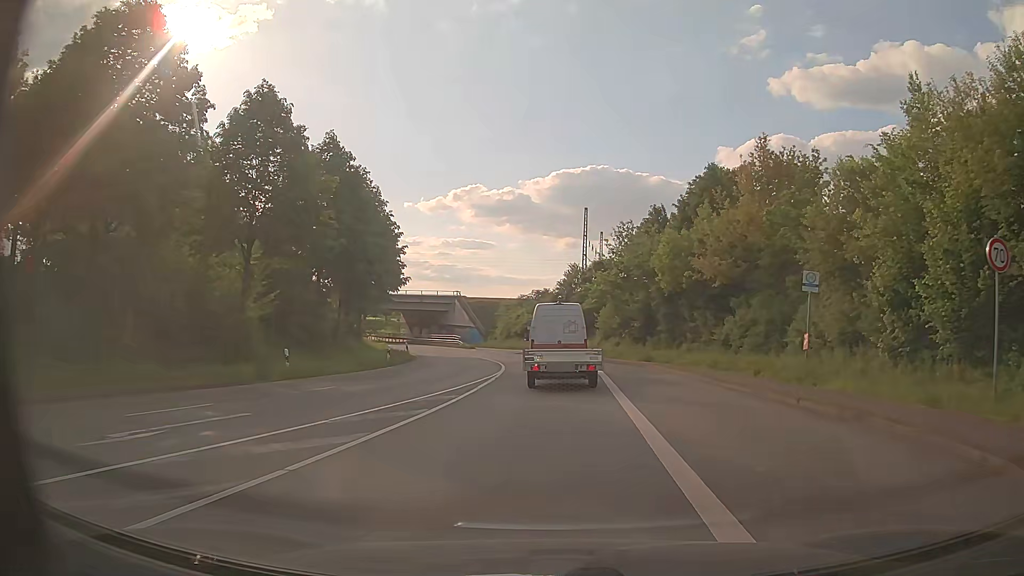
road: secondary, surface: asphalt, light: Day
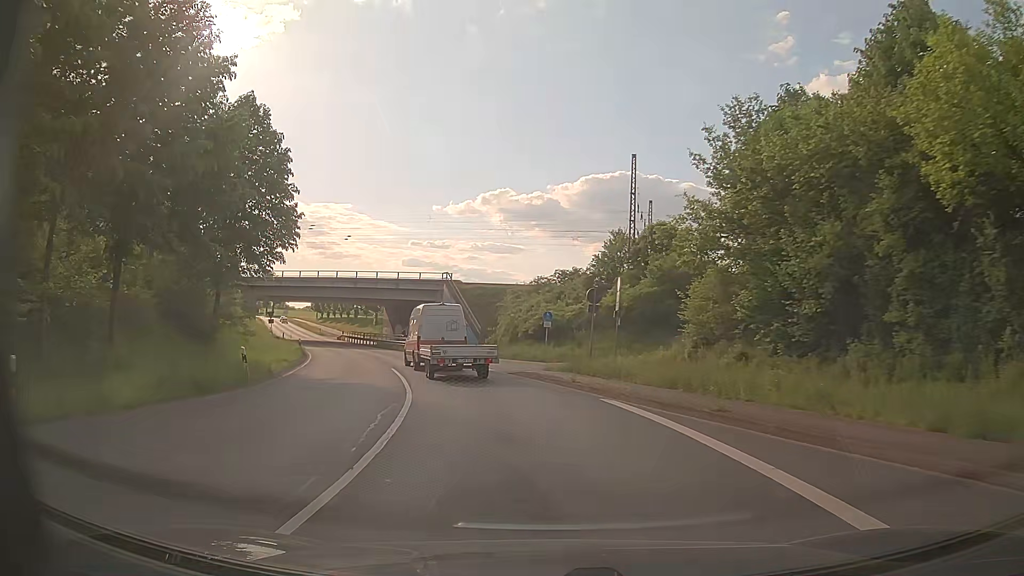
(+0.1, +28.7) m; -1°
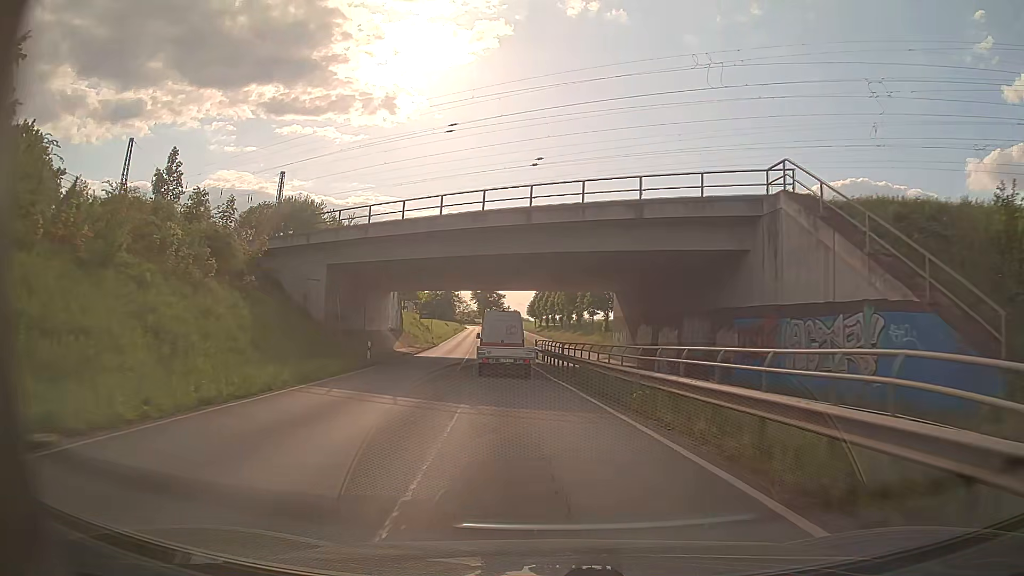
(-9.0, +41.2) m; -21°
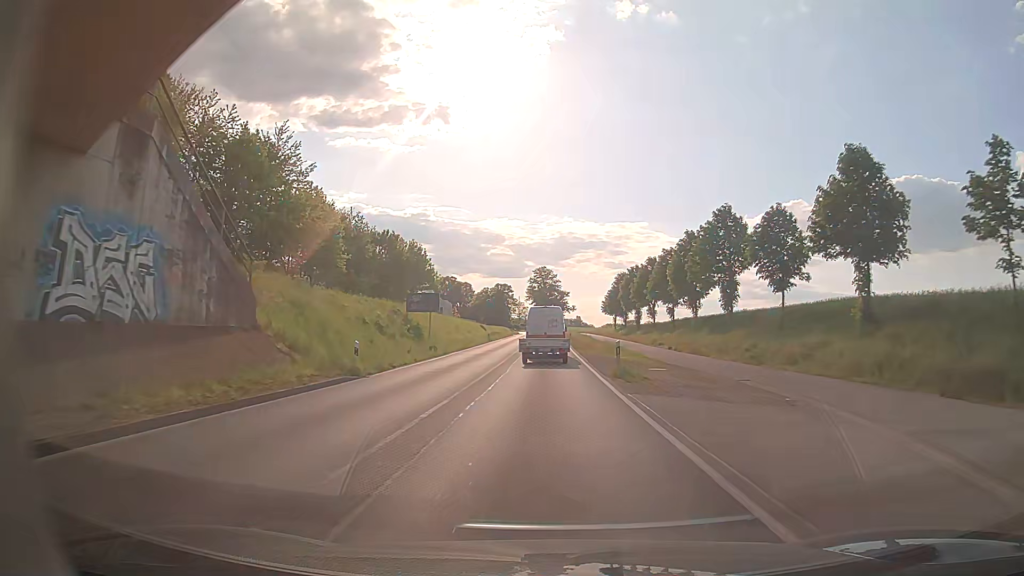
(-3.5, +48.9) m; -3°
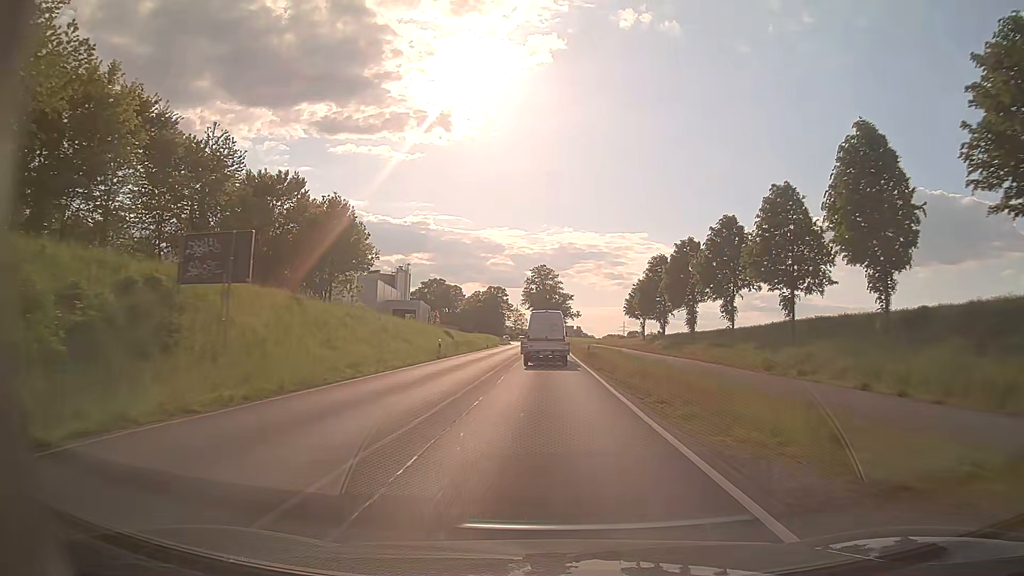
(-1.1, +32.7) m; -2°
(0, +10) (0, +20) (0, +30) (0, +40) (0, +50) (0, +60) (0, +70) (0, +80) (0, +90) (0, +100) m
